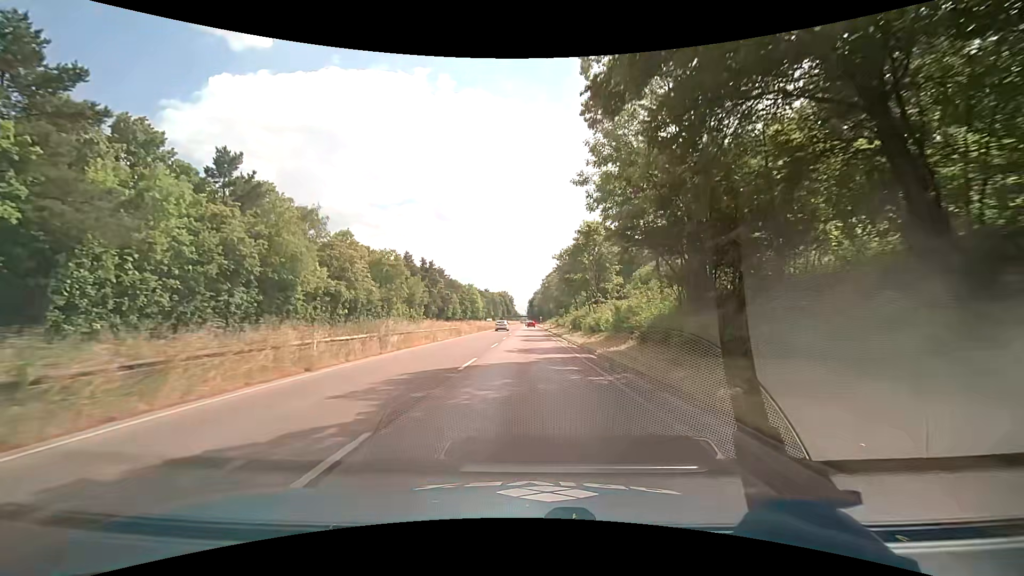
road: trunk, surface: asphalt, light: Day
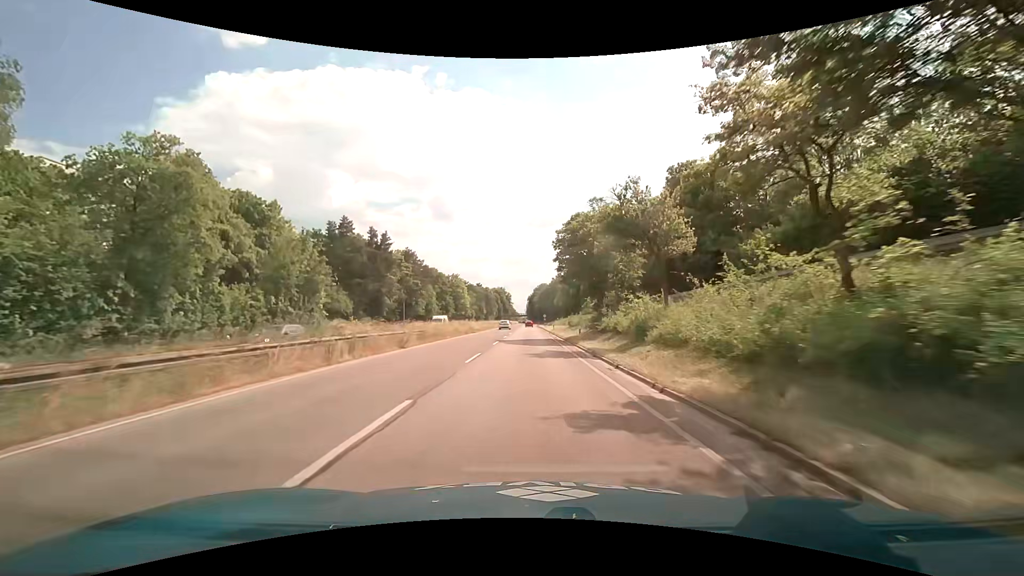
(+0.4, +45.7) m; 0°
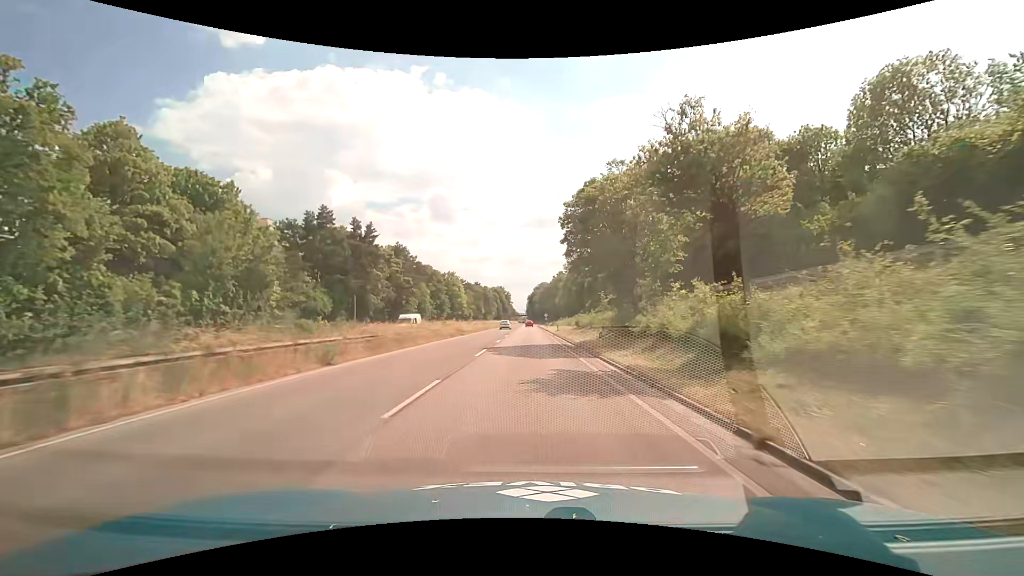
(+0.1, +9.1) m; +1°
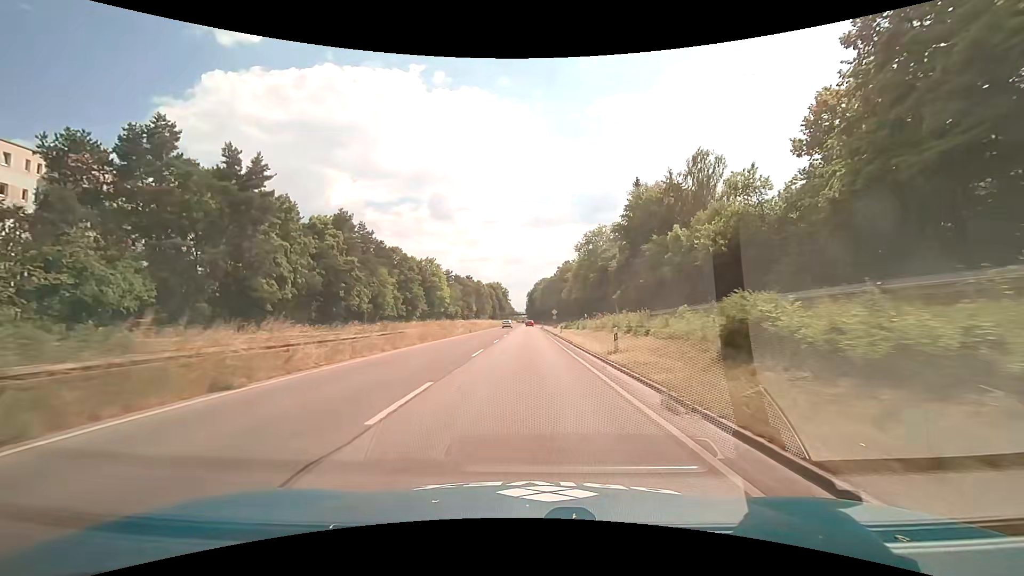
(-0.4, +36.6) m; -1°
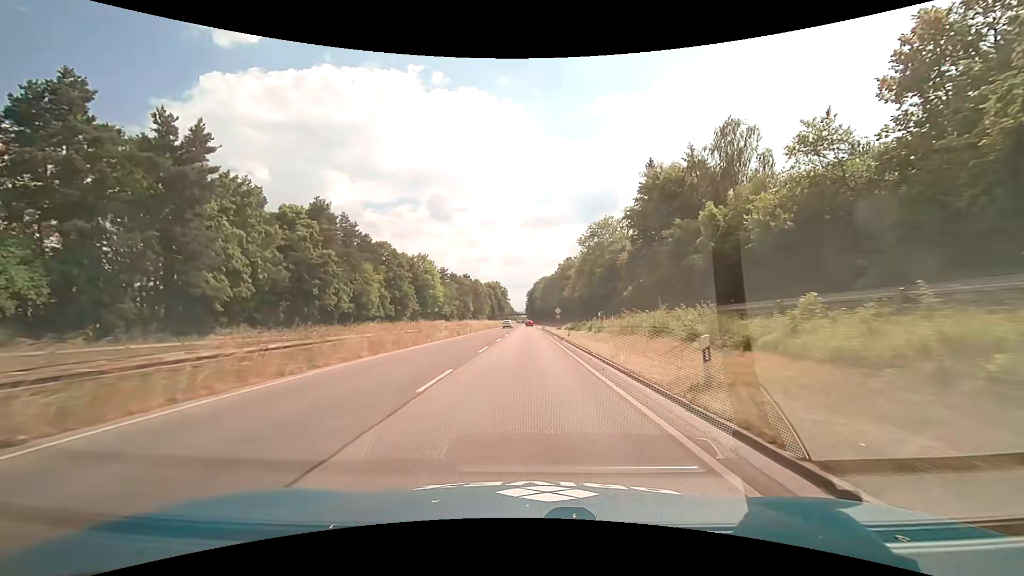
(0.0, +9.1) m; 0°
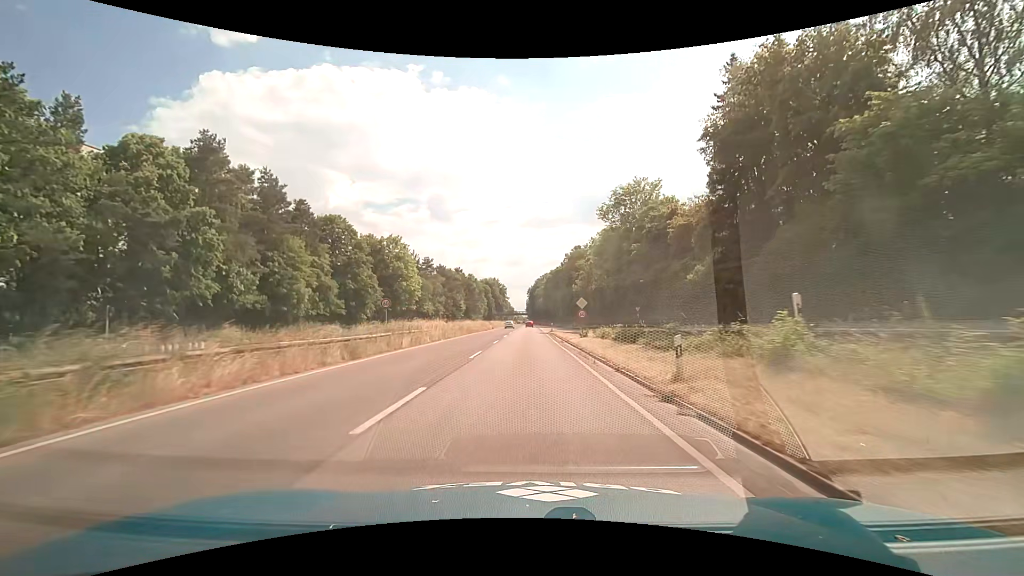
(-0.1, +27.4) m; 0°
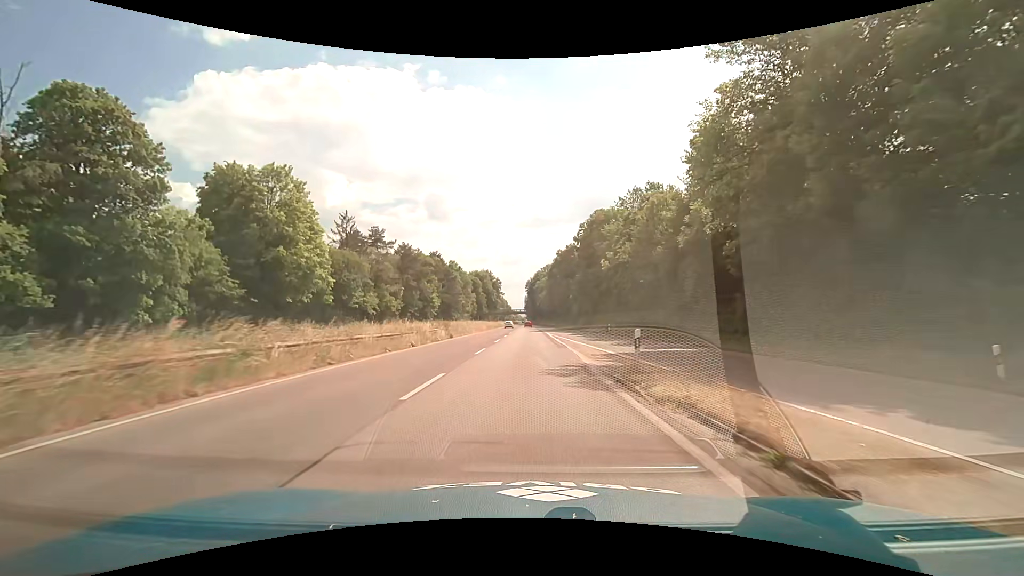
(+0.1, +45.7) m; 0°
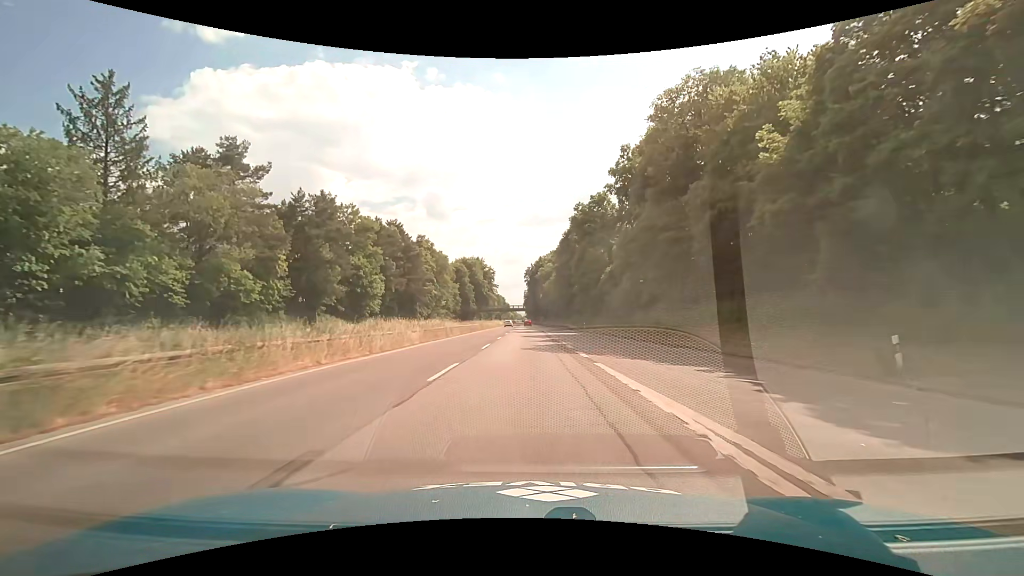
(-0.2, +45.8) m; 0°
(0, +10) (0, +20) (0, +30) (0, +40) (0, +50) (0, +60) (0, +70) (0, +80) (0, +90) (0, +100) m
